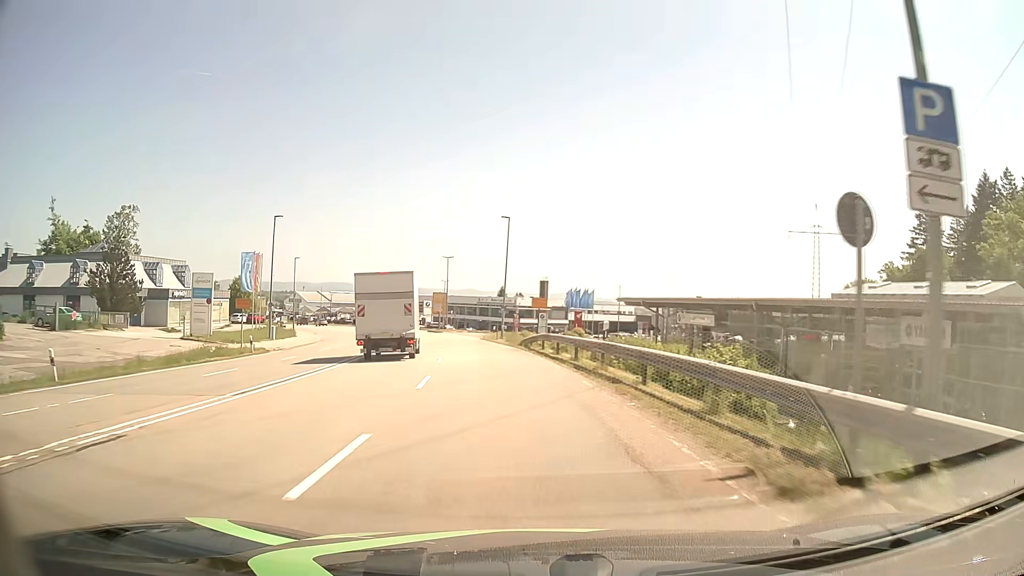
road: secondary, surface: asphalt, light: Day
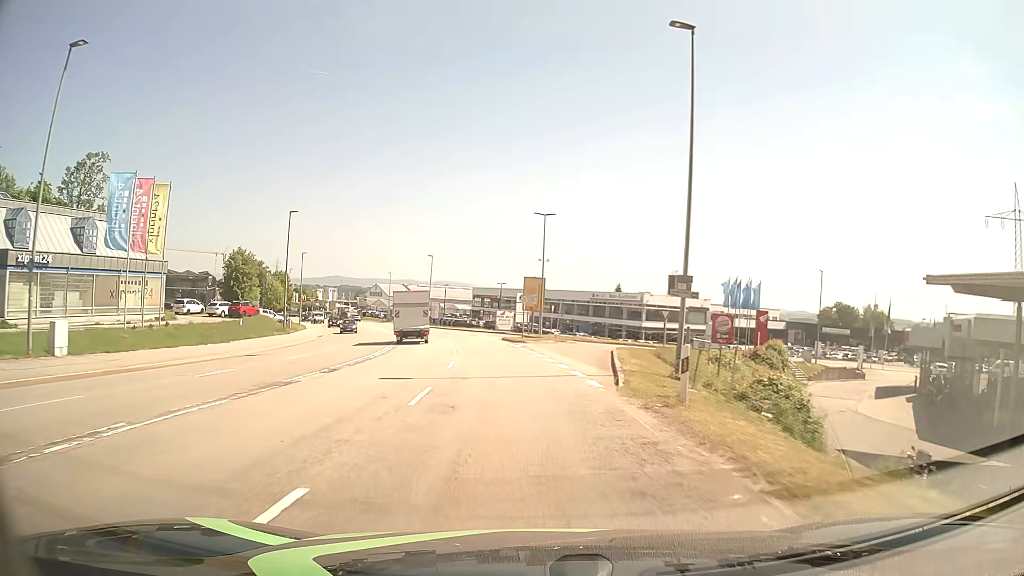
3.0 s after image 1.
(-3.2, +38.5) m; -9°
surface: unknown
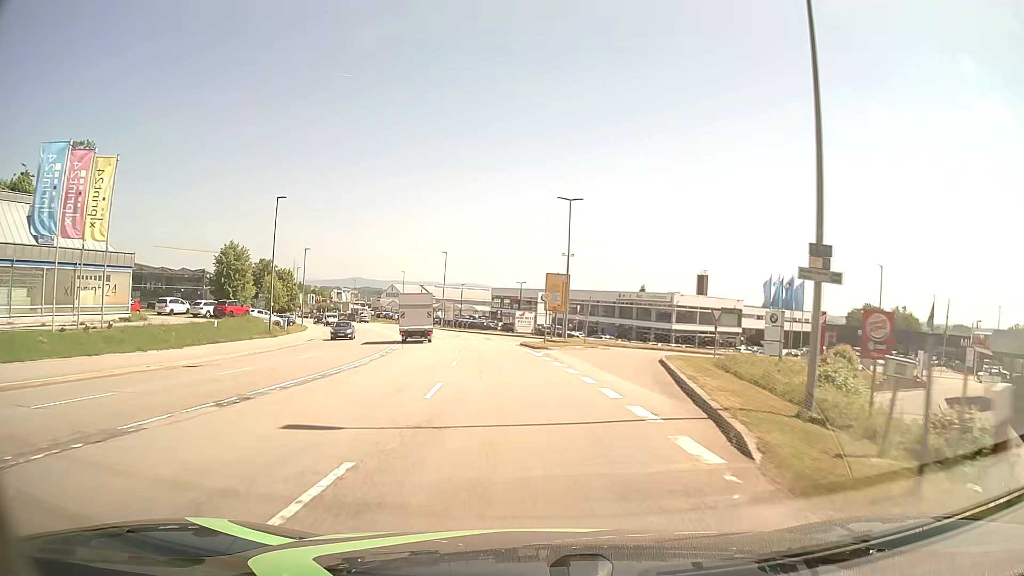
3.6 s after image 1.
(-0.1, +7.7) m; -2°
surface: asphalt
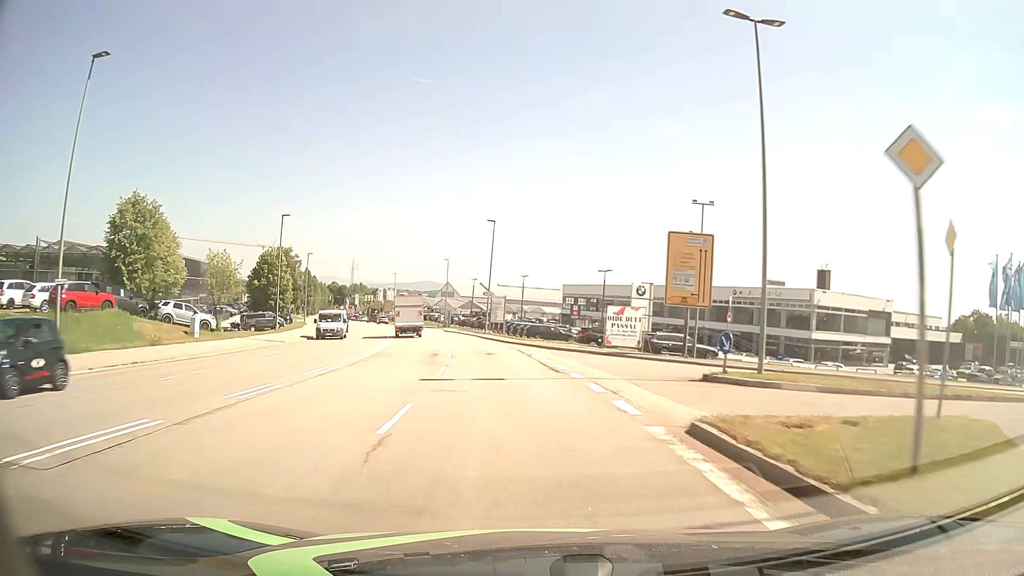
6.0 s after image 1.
(-1.5, +30.8) m; -6°
(0, +10) (-1, +20) (-2, +30) (-3, +40) (-5, +50) (-7, +59) (-10, +69) (-12, +79) (-15, +88) (-18, +98) m
